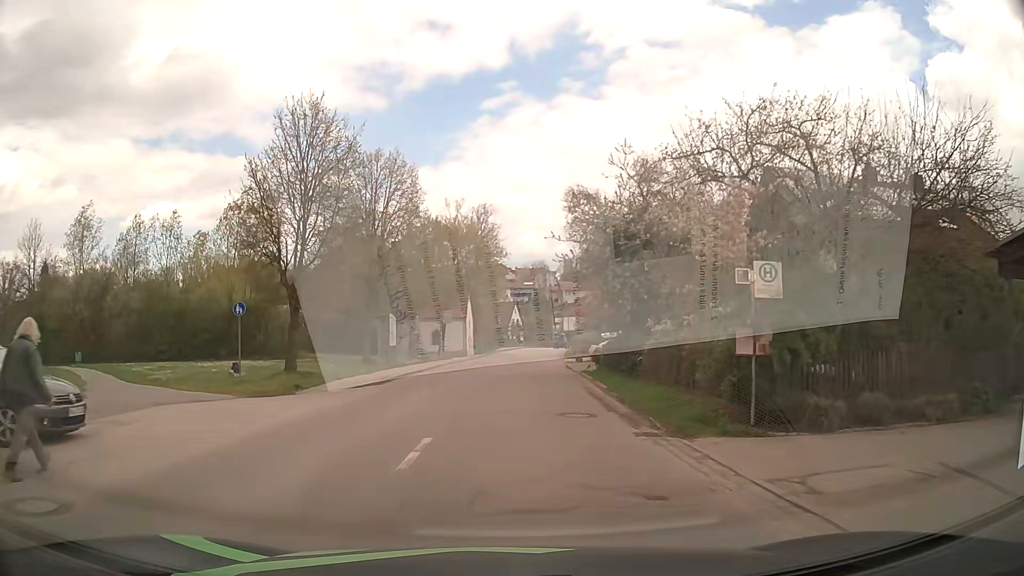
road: tertiary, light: Day
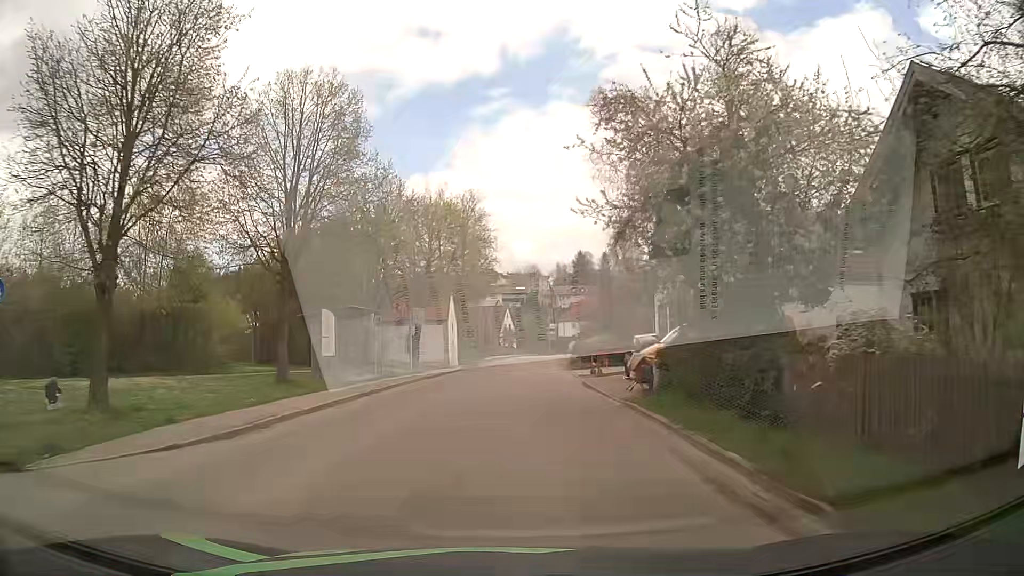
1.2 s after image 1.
(0.0, +11.1) m; 0°
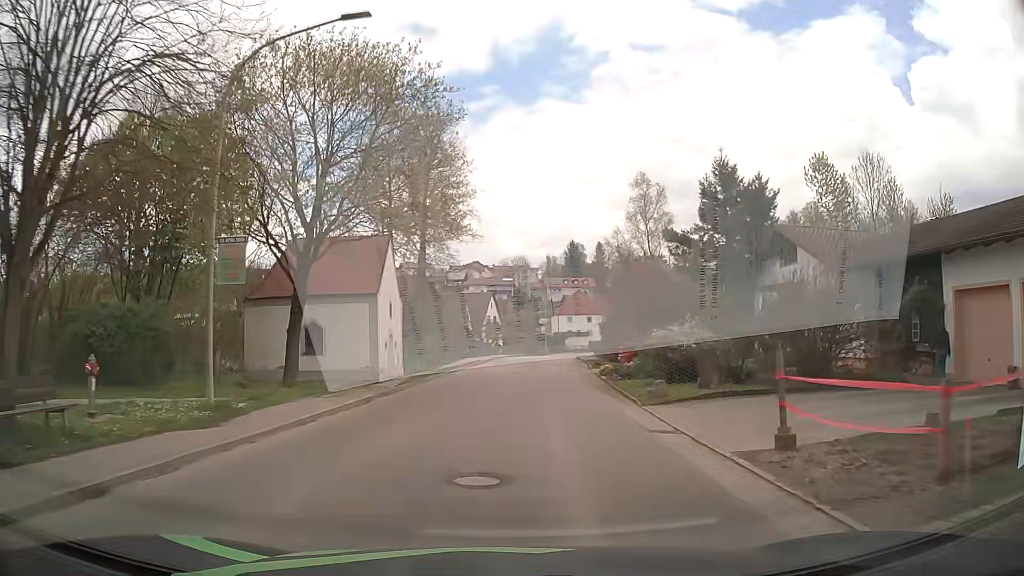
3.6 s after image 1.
(+0.2, +23.1) m; +1°
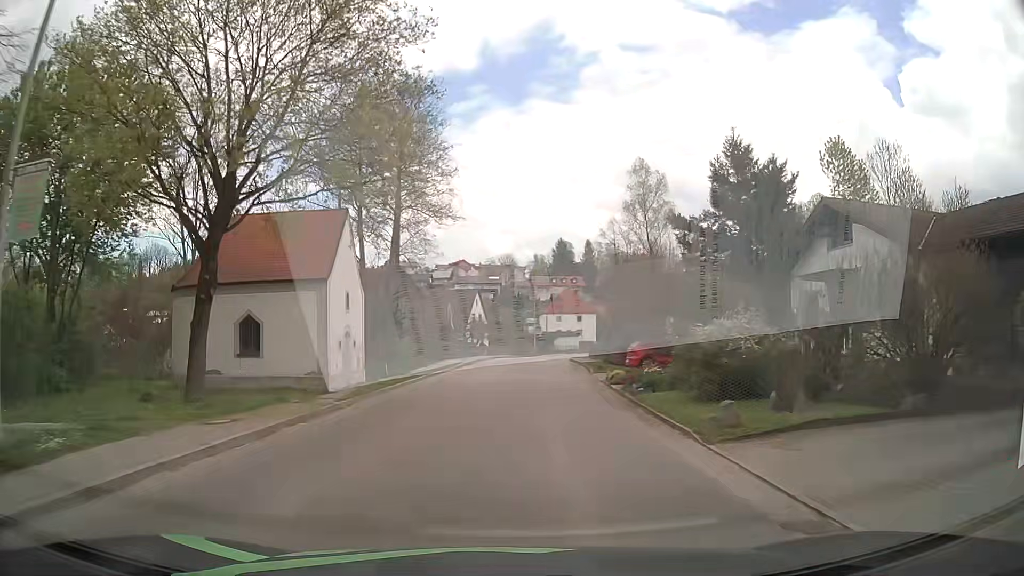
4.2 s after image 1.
(+0.1, +5.8) m; +1°
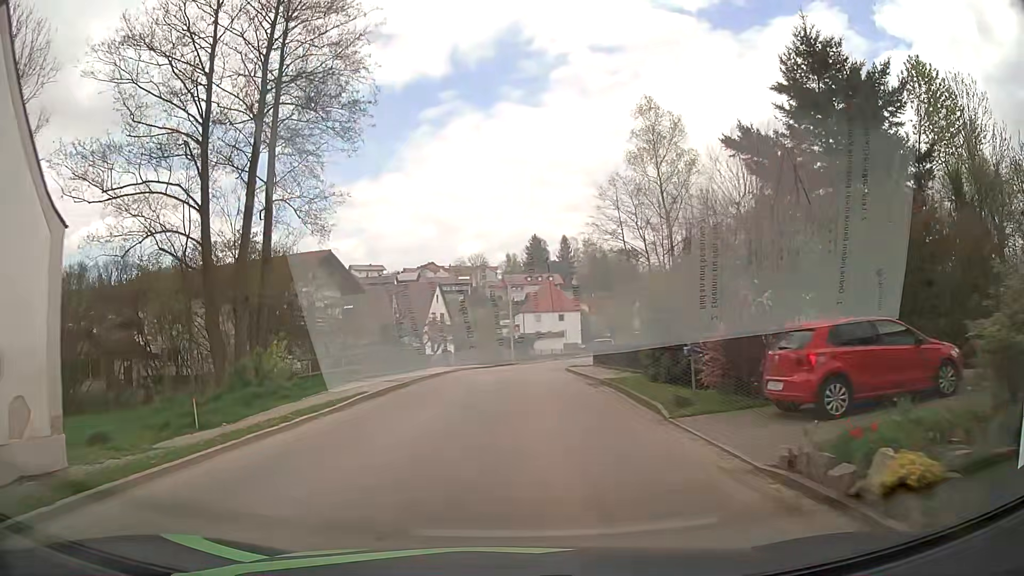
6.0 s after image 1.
(+0.6, +17.9) m; +2°
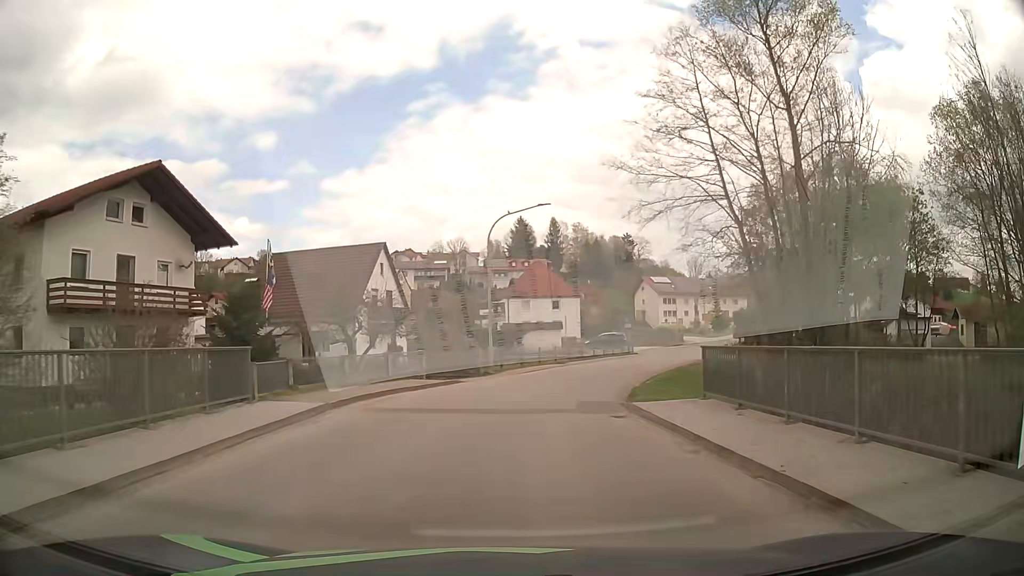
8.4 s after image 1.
(+0.4, +23.7) m; +2°
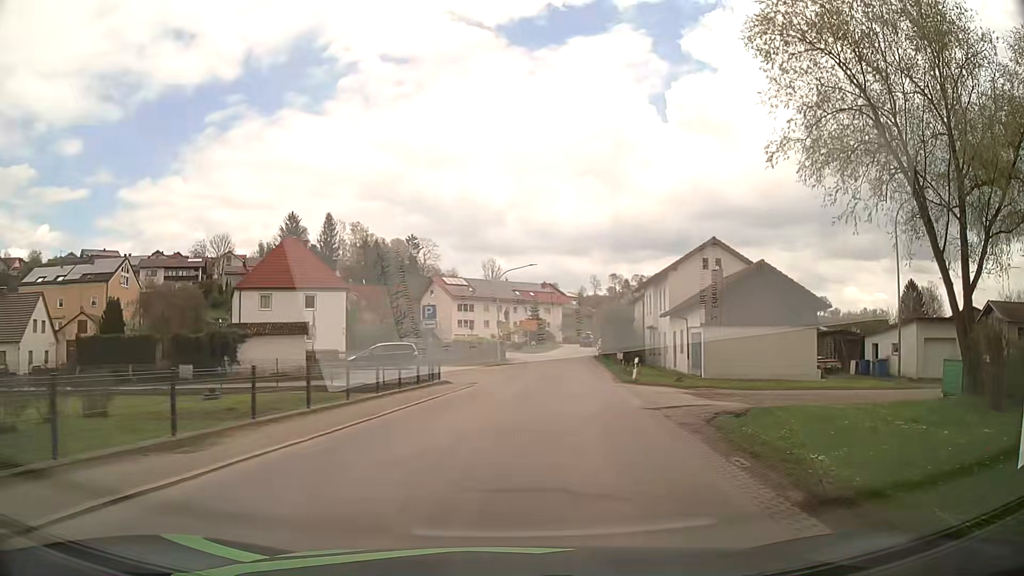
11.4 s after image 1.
(+3.7, +30.1) m; +19°
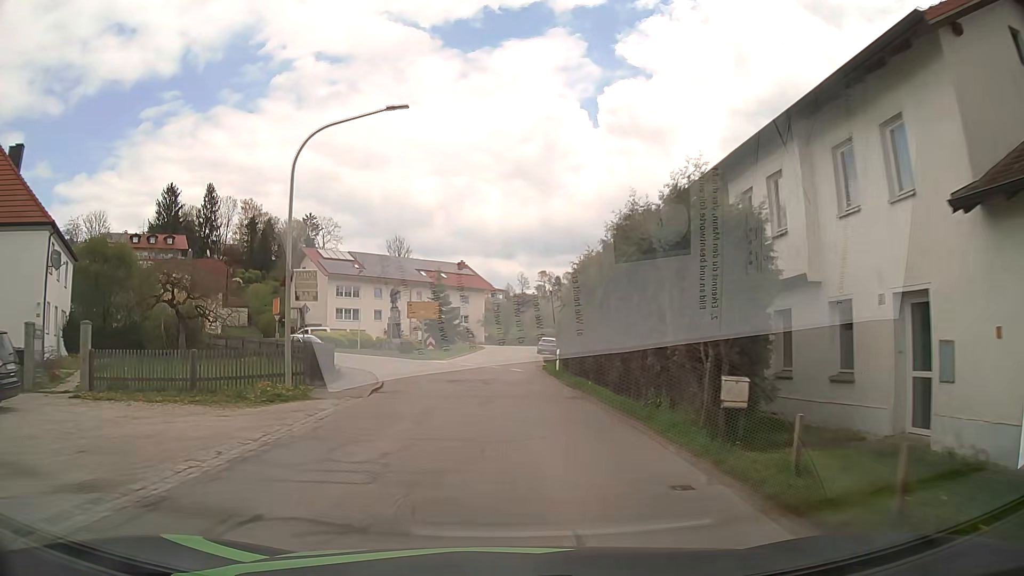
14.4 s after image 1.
(+2.4, +33.6) m; +6°
(0, +10) (0, +20) (0, +30) (0, +40) (0, +50) (0, +60) (+2, +70) (+5, +79) (+11, +87) (+17, +95) m
